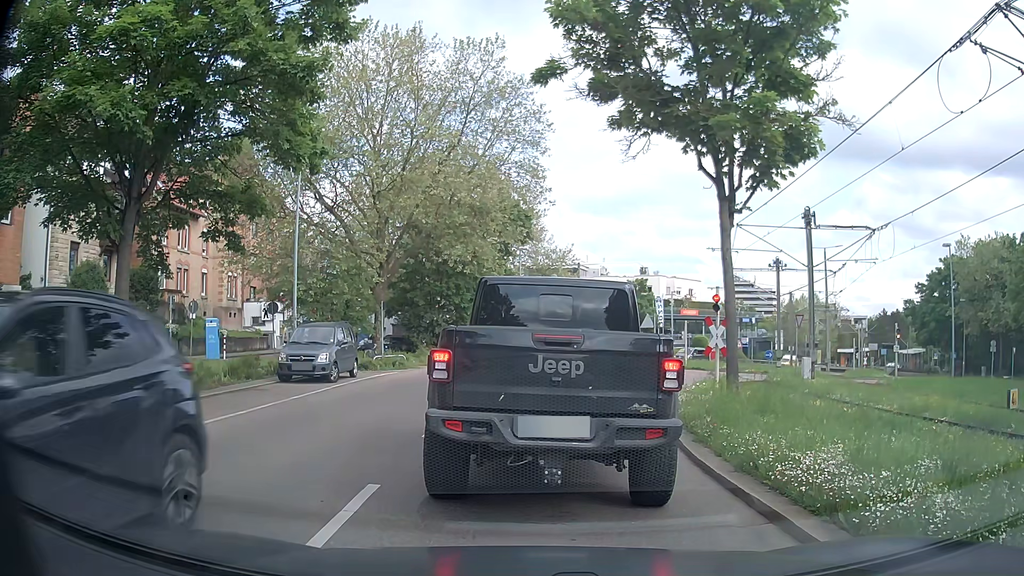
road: secondary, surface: asphalt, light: Day
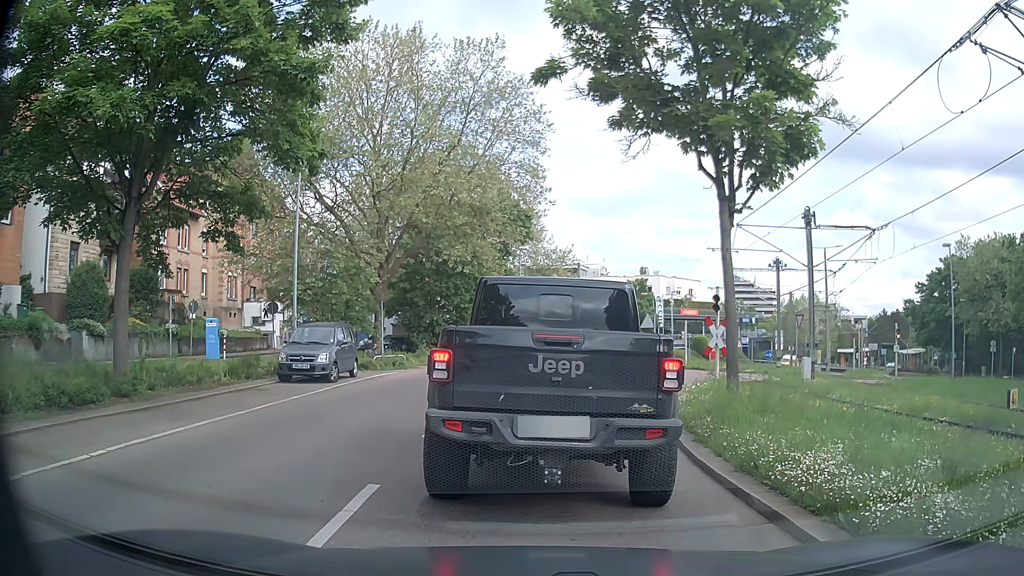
(0.0, 0.0) m; 0°
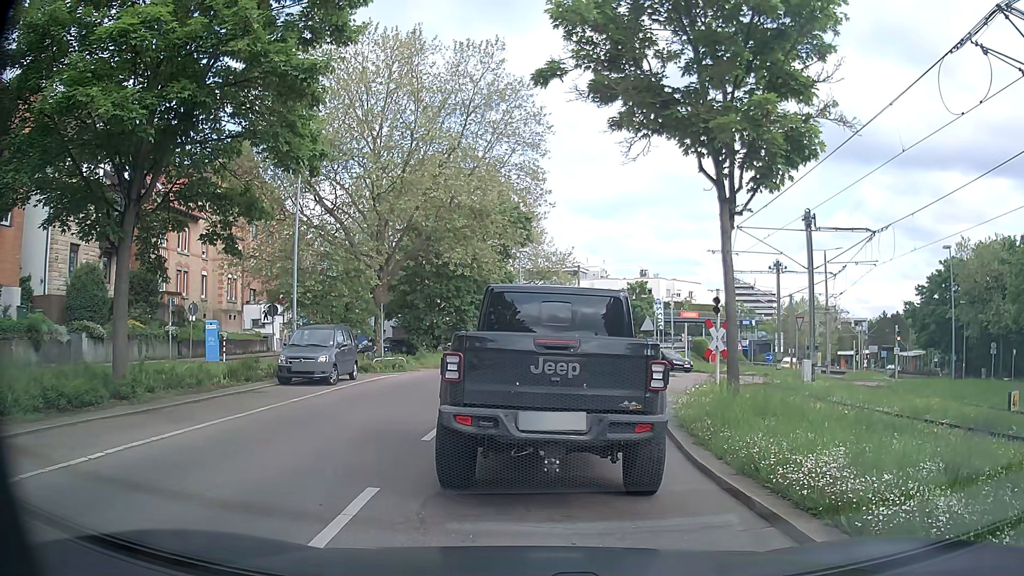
(0.0, 0.0) m; 0°
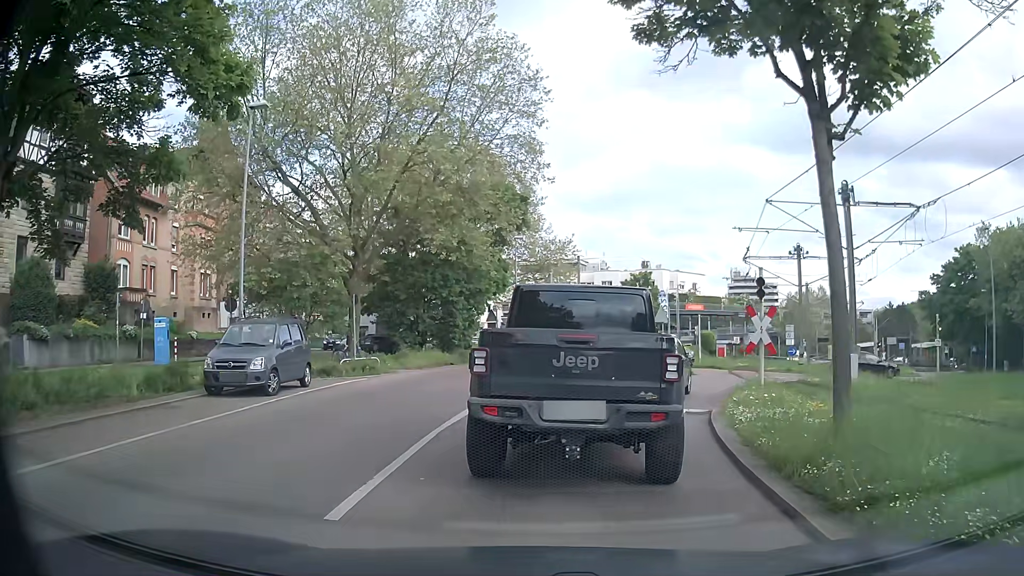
(+0.1, +4.6) m; +1°
(+1, +10) (+3, +20) (+8, +28) (+17, +33) (+26, +38) (+33, +45) (+38, +53) (+43, +61) (+49, +70) (+56, +77) m
